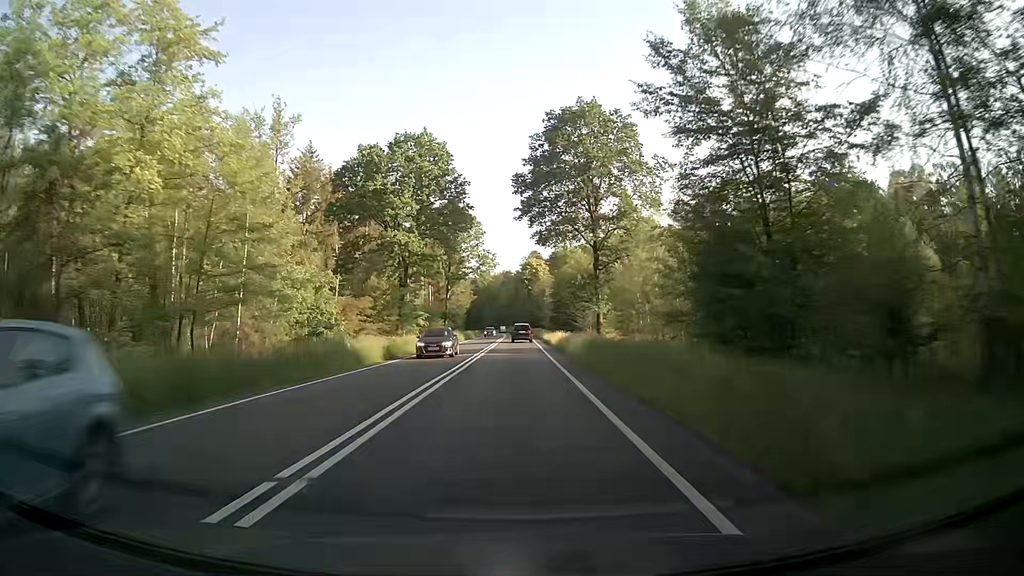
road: primary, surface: asphalt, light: Day
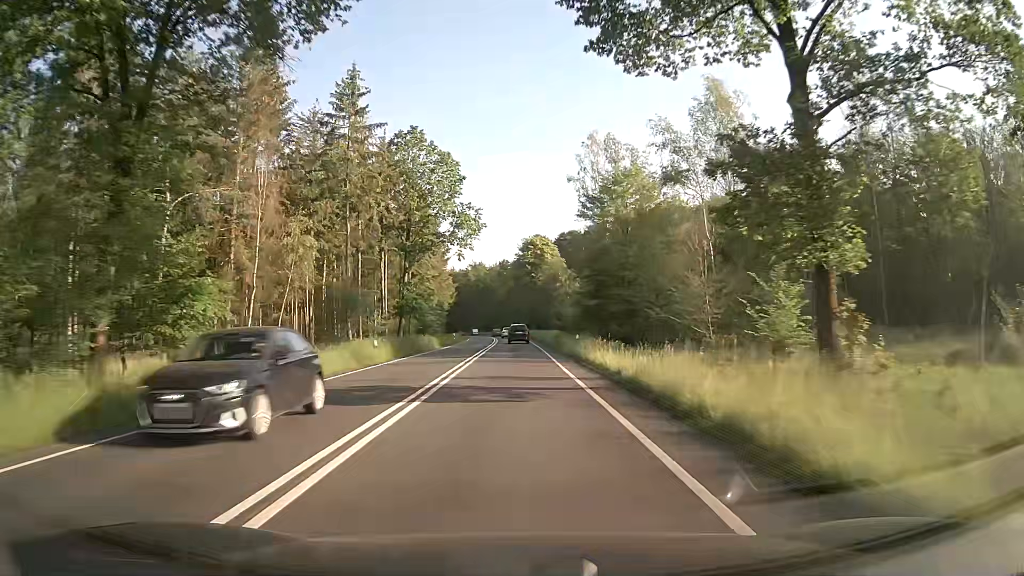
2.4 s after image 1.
(+0.3, +45.1) m; 0°
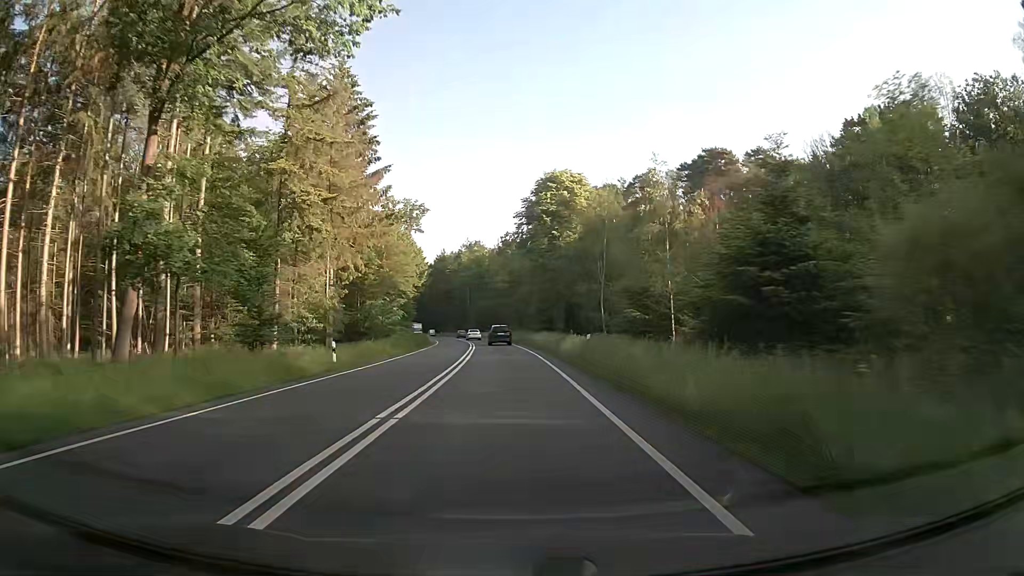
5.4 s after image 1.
(-0.2, +56.3) m; -1°
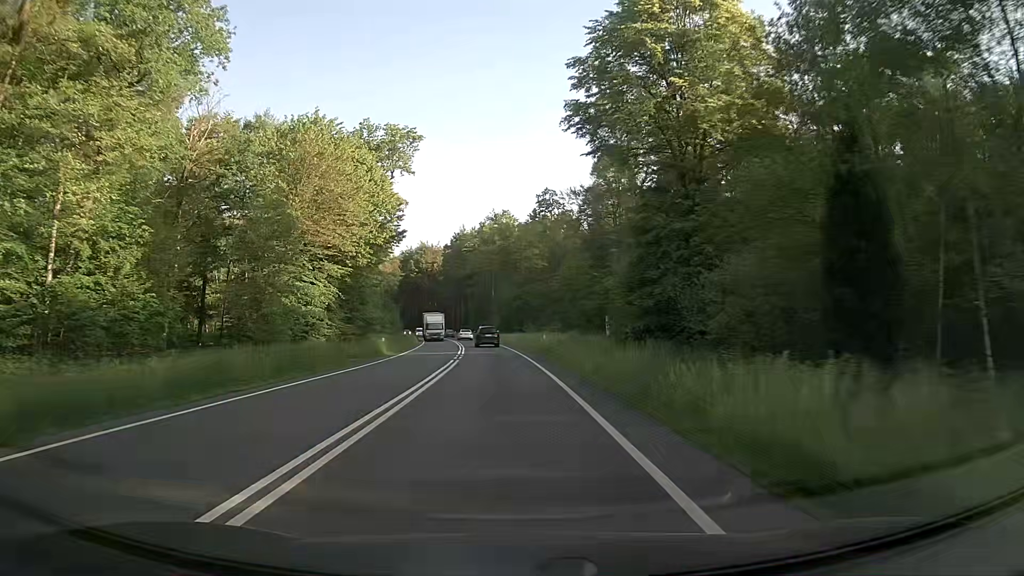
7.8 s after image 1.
(-0.8, +45.1) m; -3°
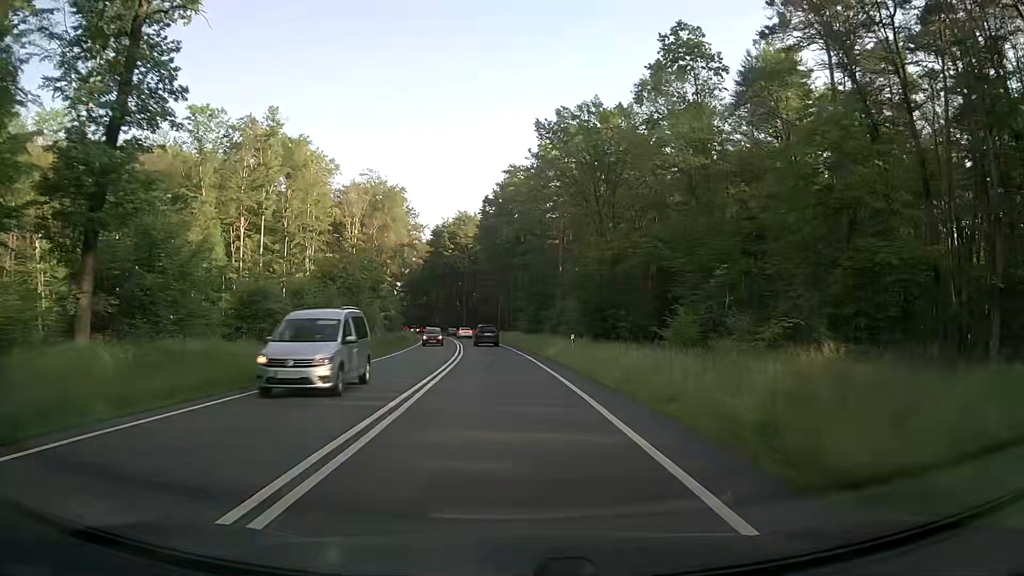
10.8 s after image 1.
(-2.8, +56.3) m; -5°
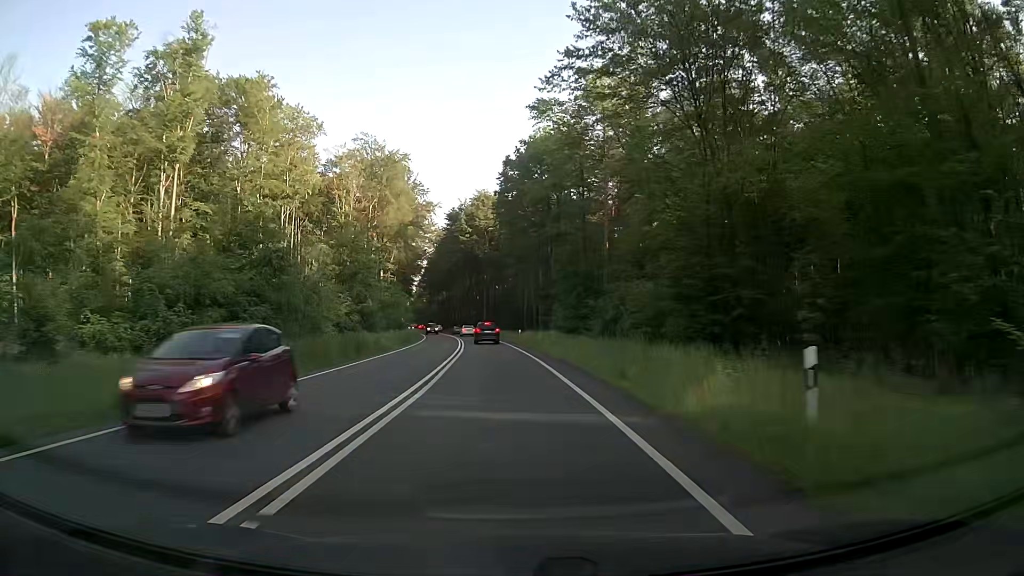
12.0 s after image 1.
(-0.5, +22.6) m; -3°
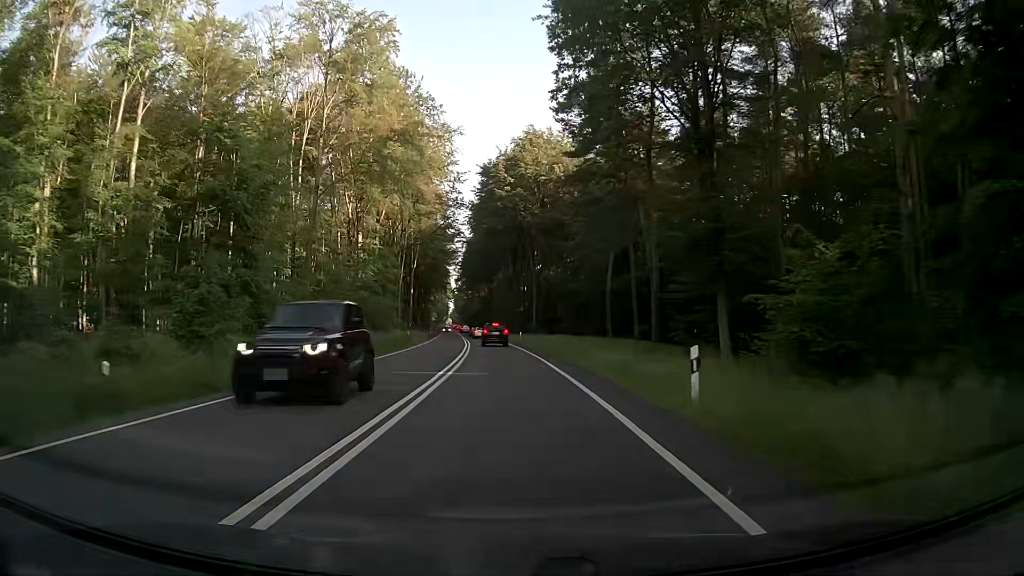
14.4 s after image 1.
(-1.6, +45.1) m; -4°
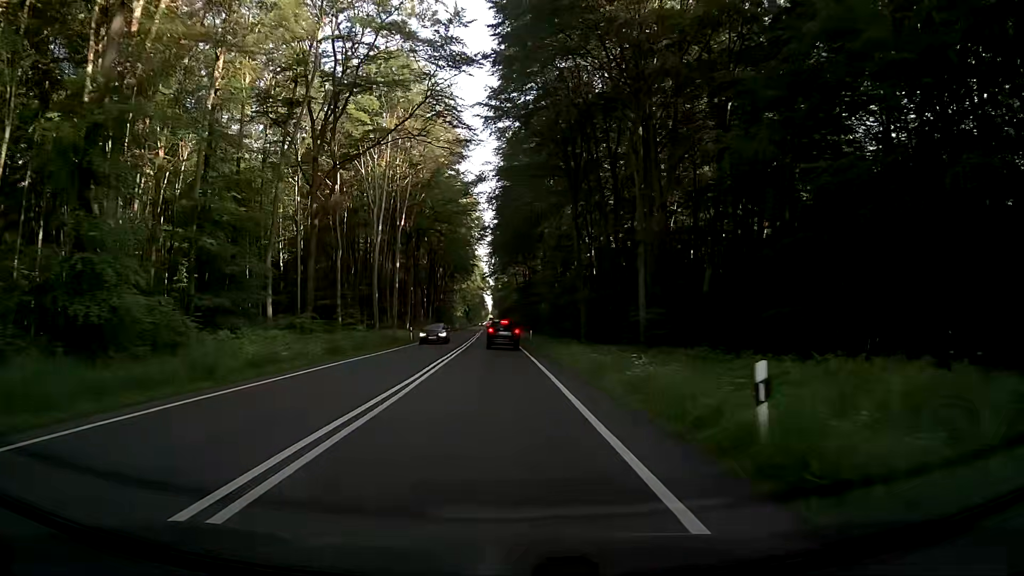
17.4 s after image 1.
(-2.1, +53.7) m; -5°
(0, +10) (0, +20) (0, +30) (0, +40) (0, +50) (0, +60) (-1, +70) (-1, +80) (-1, +90) (-1, +100) m
